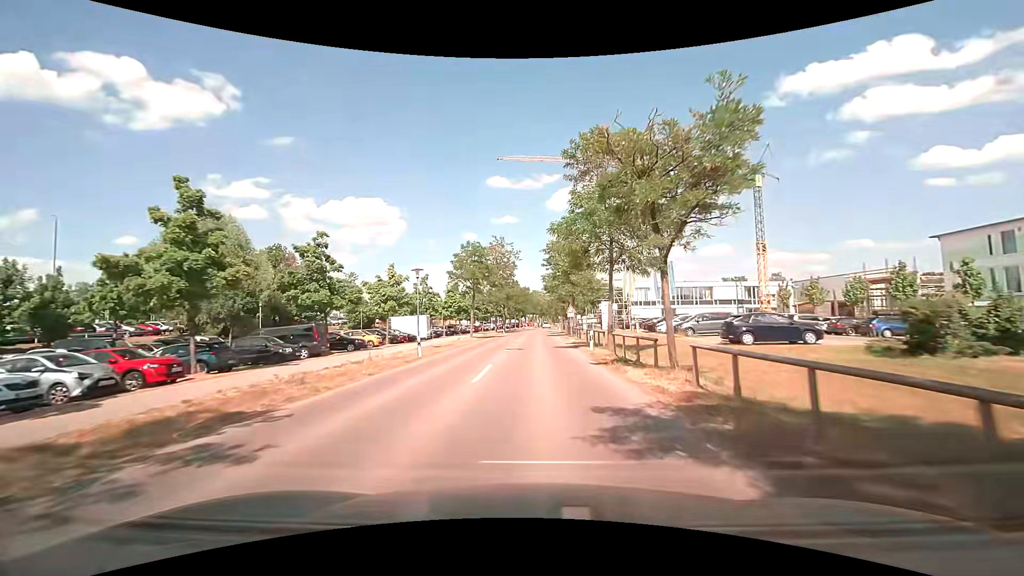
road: tertiary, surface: asphalt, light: Day
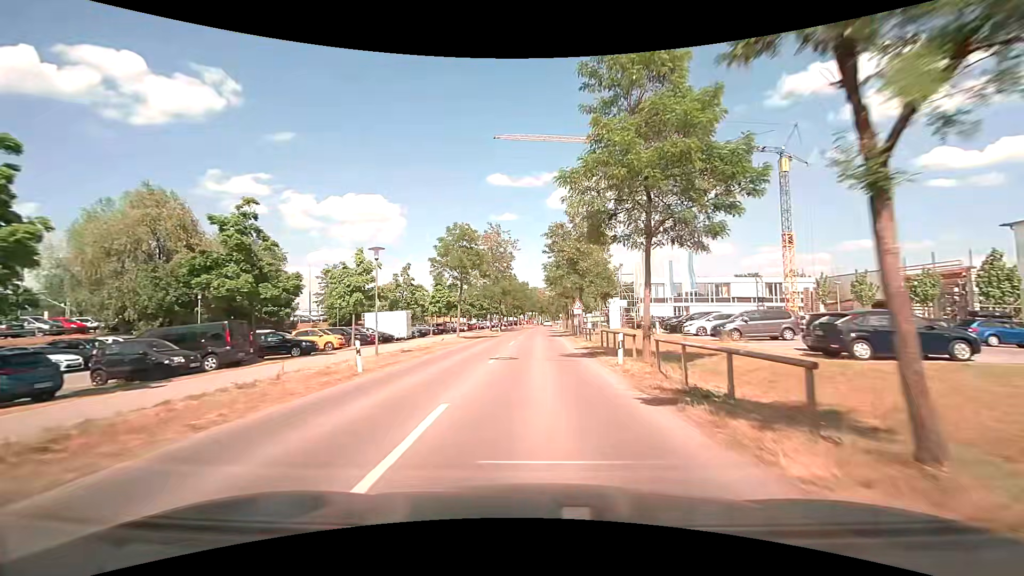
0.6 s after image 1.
(0.0, +7.9) m; 0°
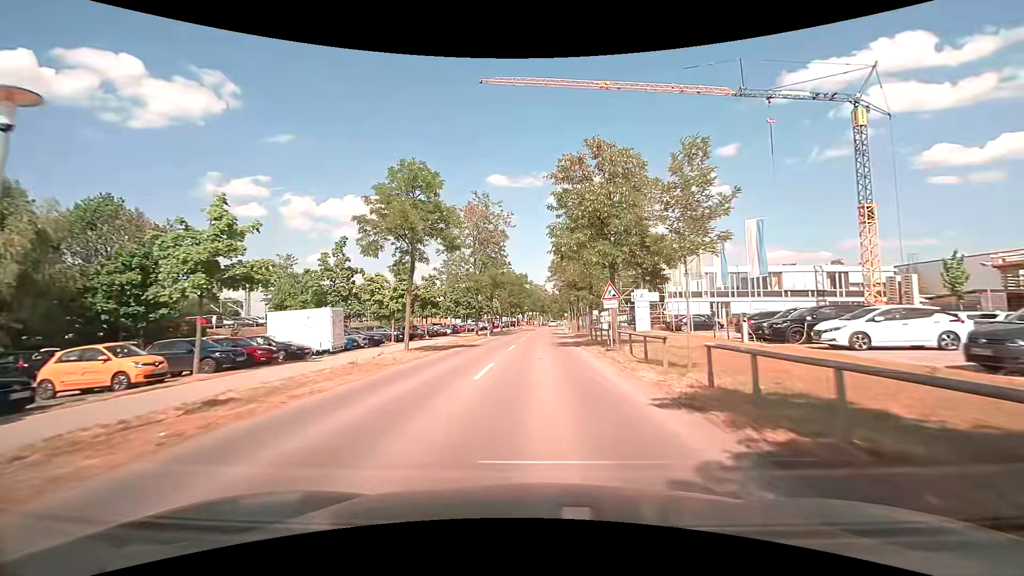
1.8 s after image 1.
(+0.1, +16.2) m; 0°
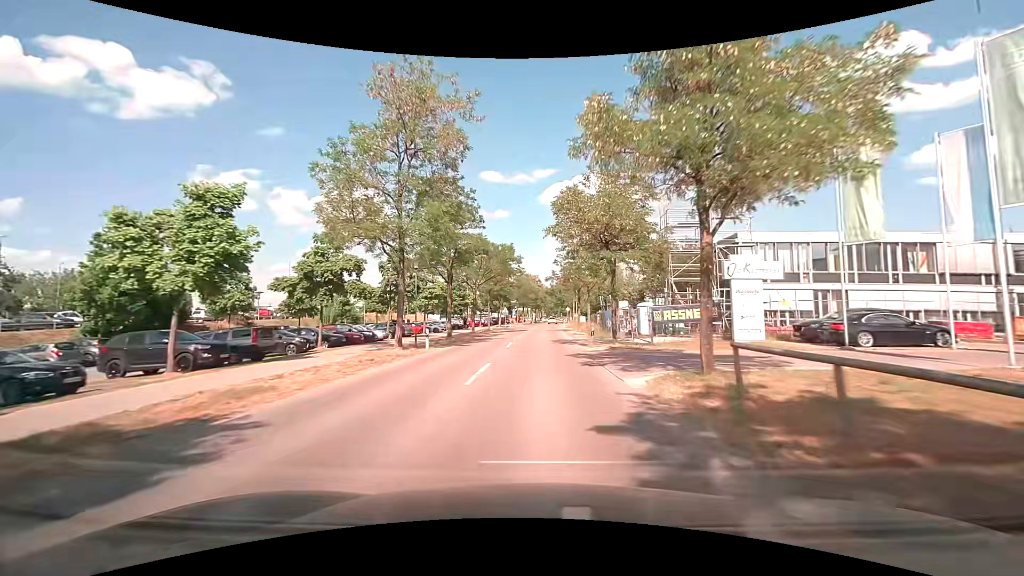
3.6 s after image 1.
(+0.1, +25.2) m; 0°
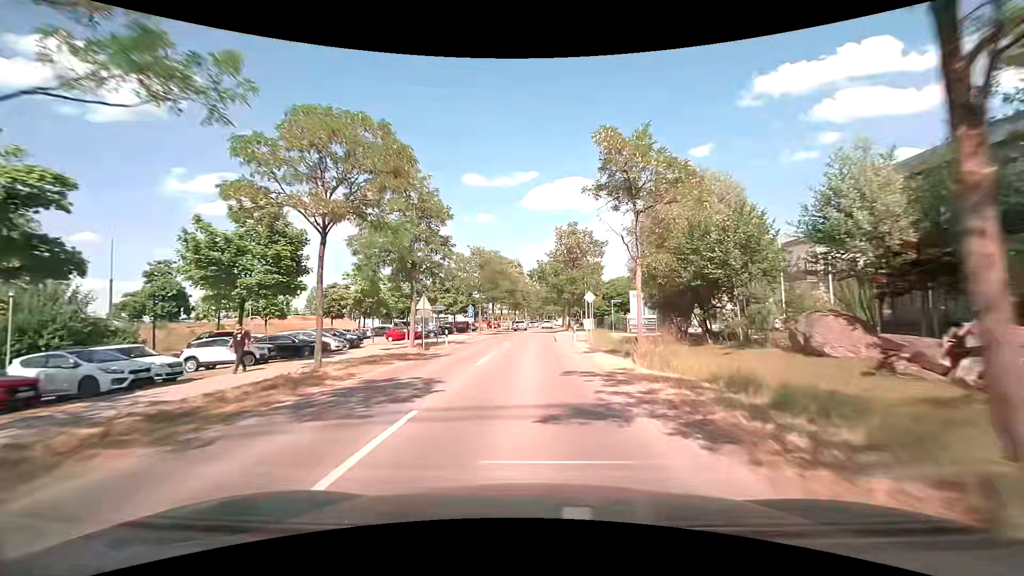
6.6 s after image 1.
(+1.1, +42.8) m; +2°
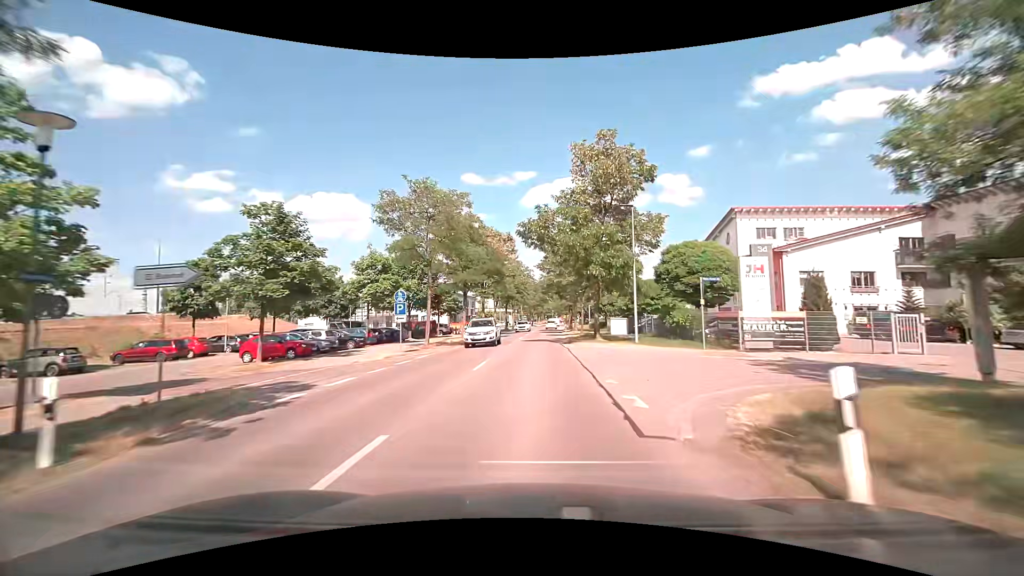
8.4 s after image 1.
(+0.1, +25.7) m; +1°
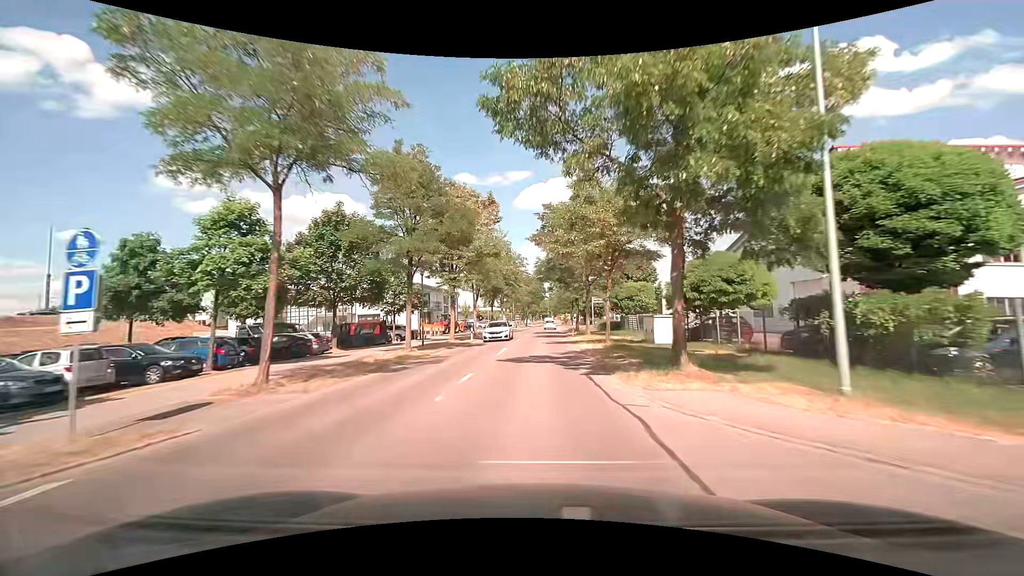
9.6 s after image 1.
(+0.1, +17.1) m; +1°
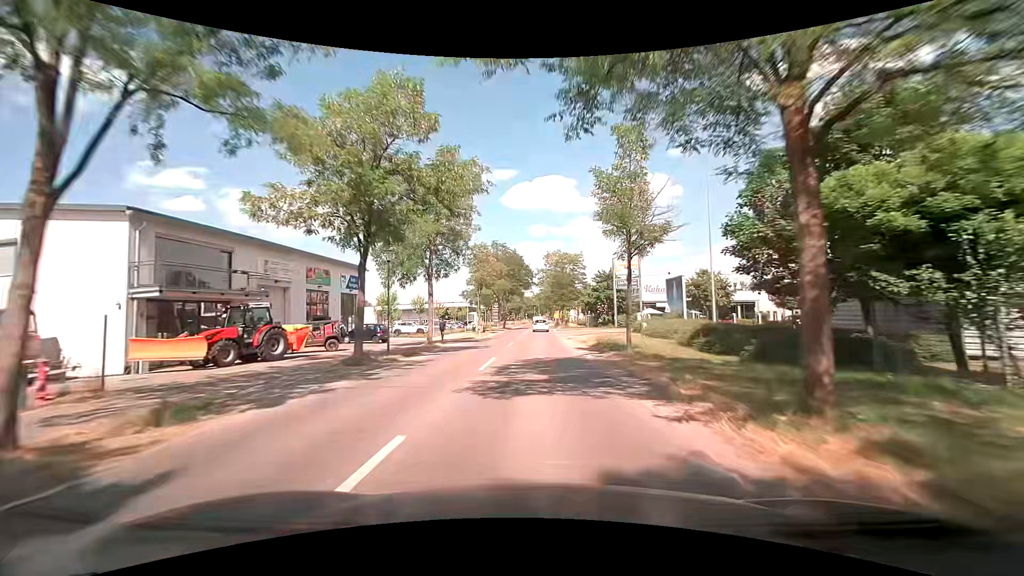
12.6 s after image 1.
(+0.5, +42.8) m; +2°
(0, +10) (0, +20) (0, +30) (0, +40) (0, +50) (0, +60) (0, +70) (0, +80) (0, +90) (+1, +100) m
